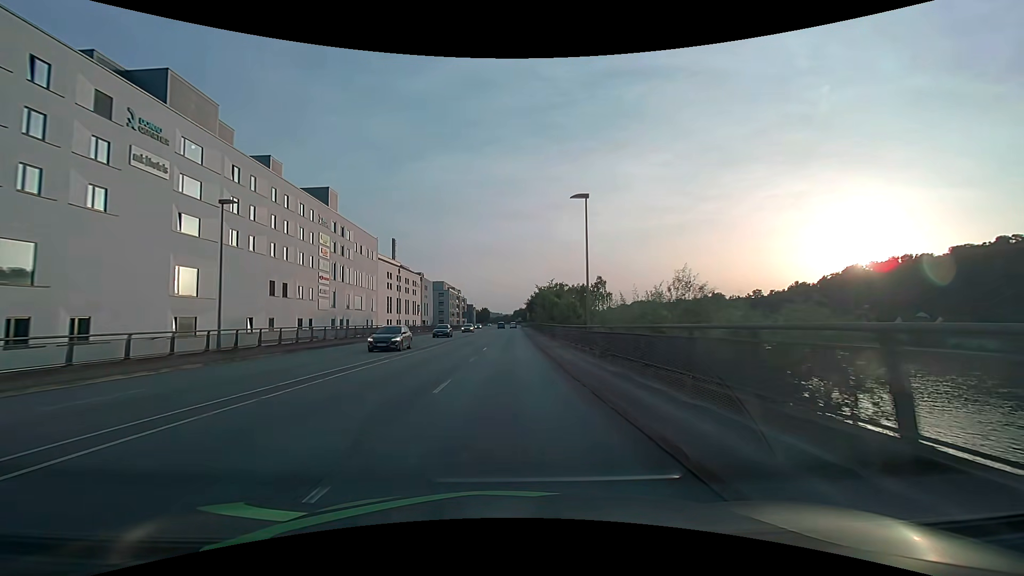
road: primary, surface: asphalt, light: Day
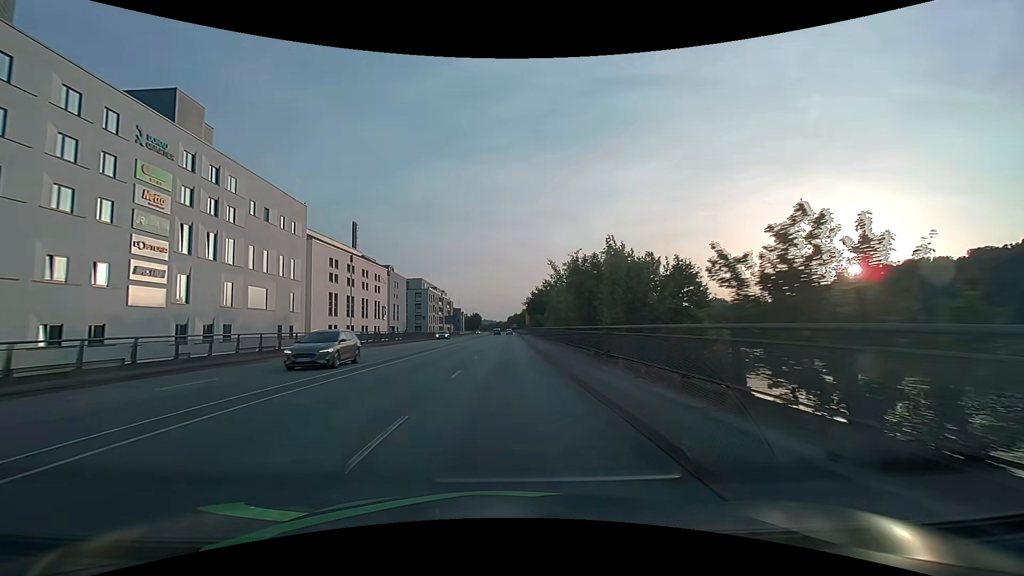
(+0.1, +32.7) m; +1°
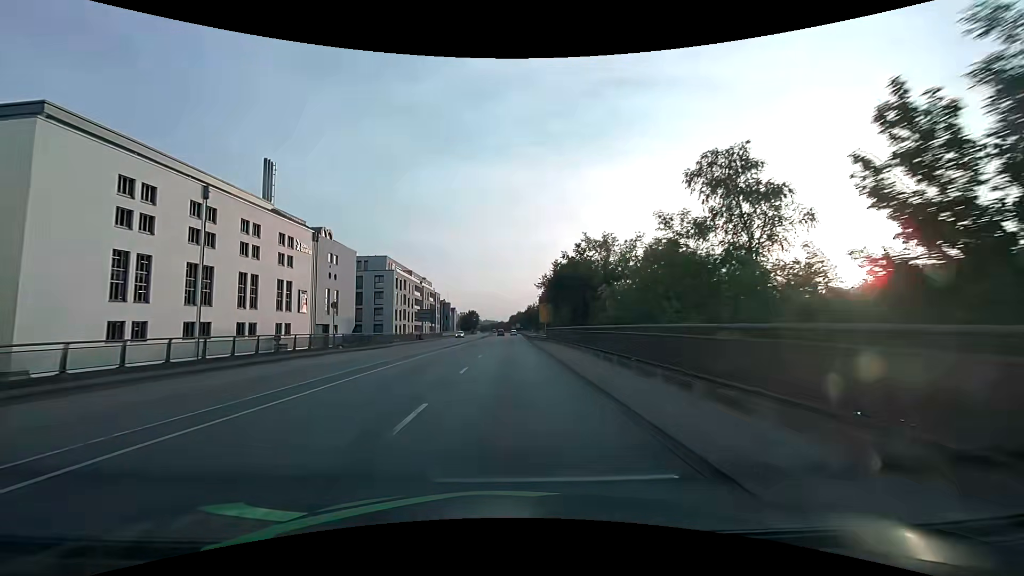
(0.0, +43.5) m; 0°
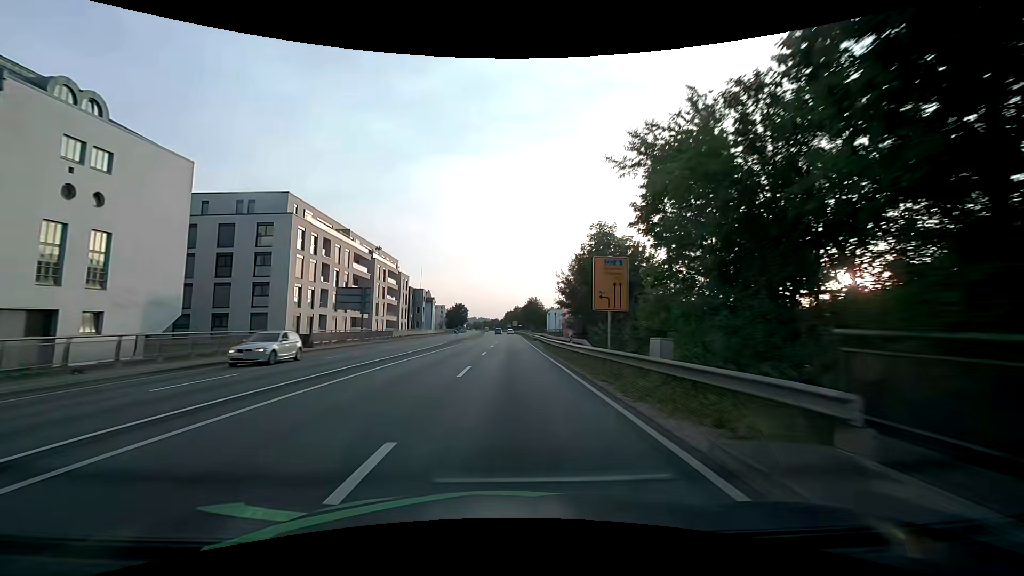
(+0.2, +43.1) m; 0°
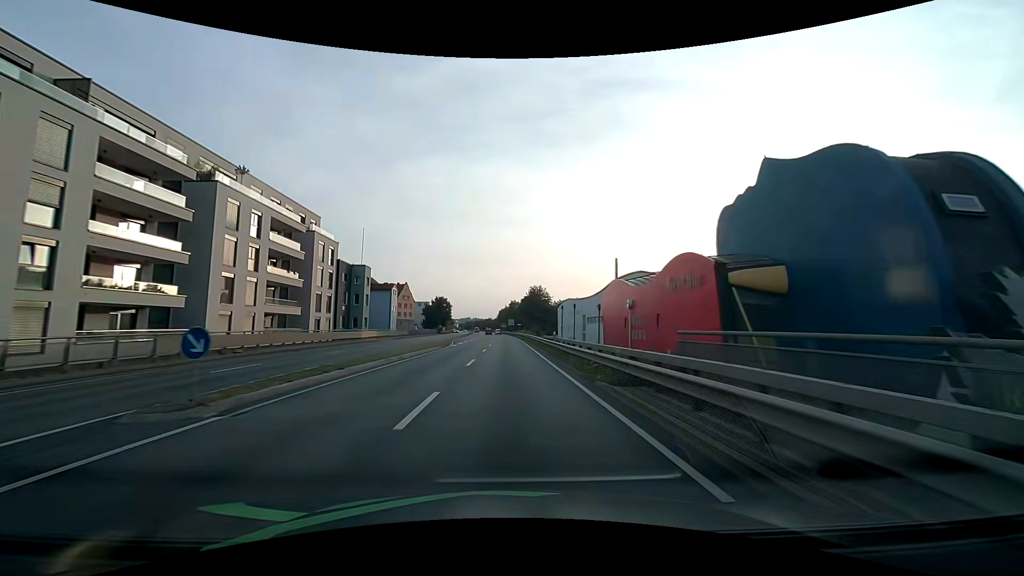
(+0.5, +43.1) m; +1°
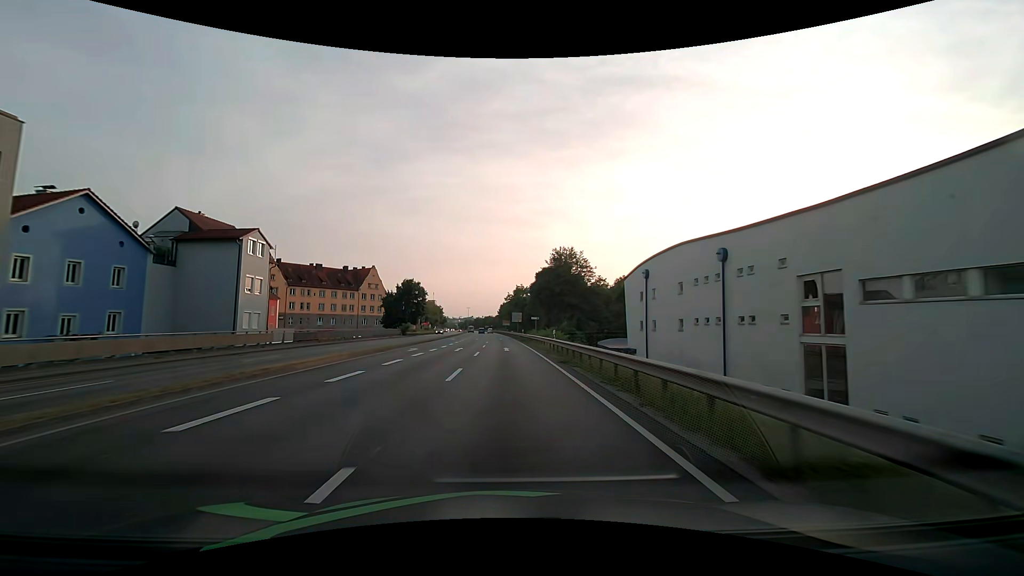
(+0.2, +54.0) m; 0°
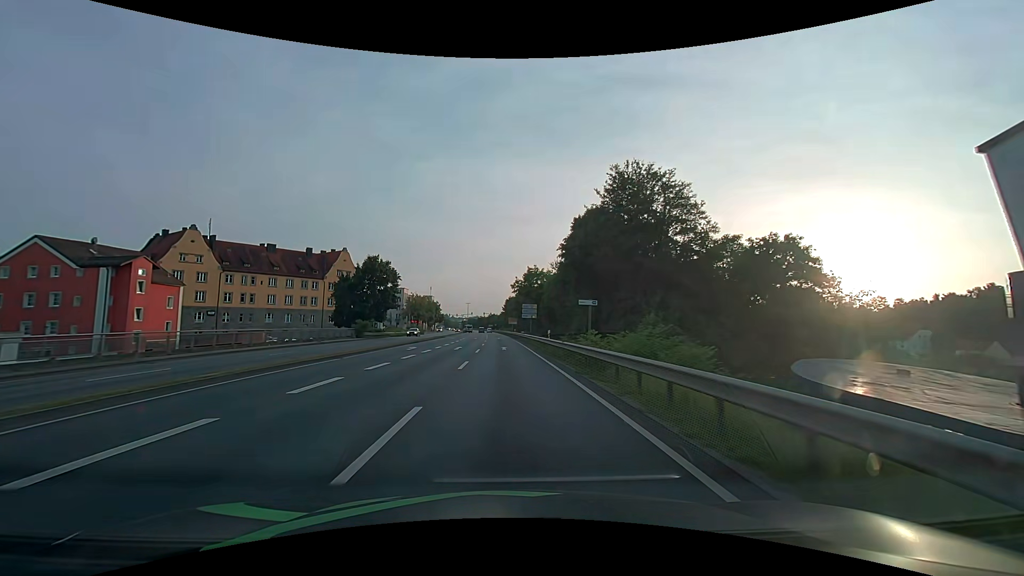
(-0.2, +32.4) m; -1°
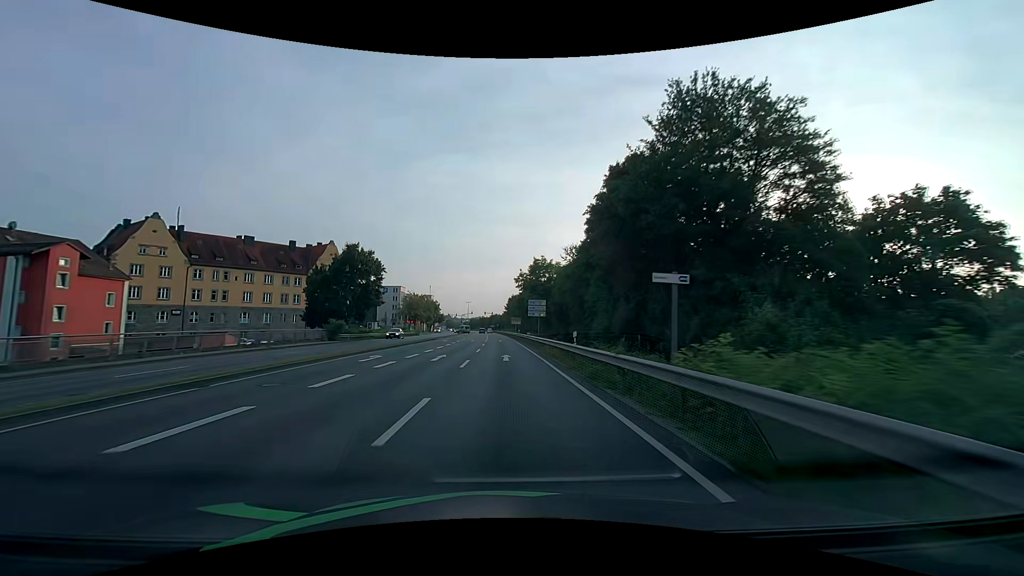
(0.0, +10.8) m; 0°
(0, +10) (0, +20) (0, +30) (0, +40) (-1, +50) (-1, +60) (-1, +70) (-1, +80) (-2, +90) (-2, +100) m
